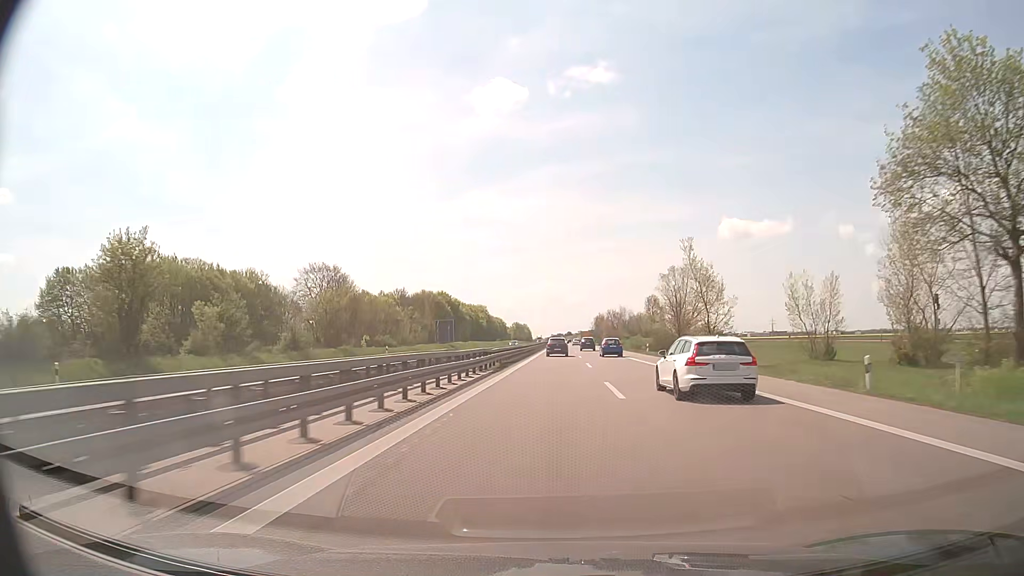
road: trunk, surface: asphalt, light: Day
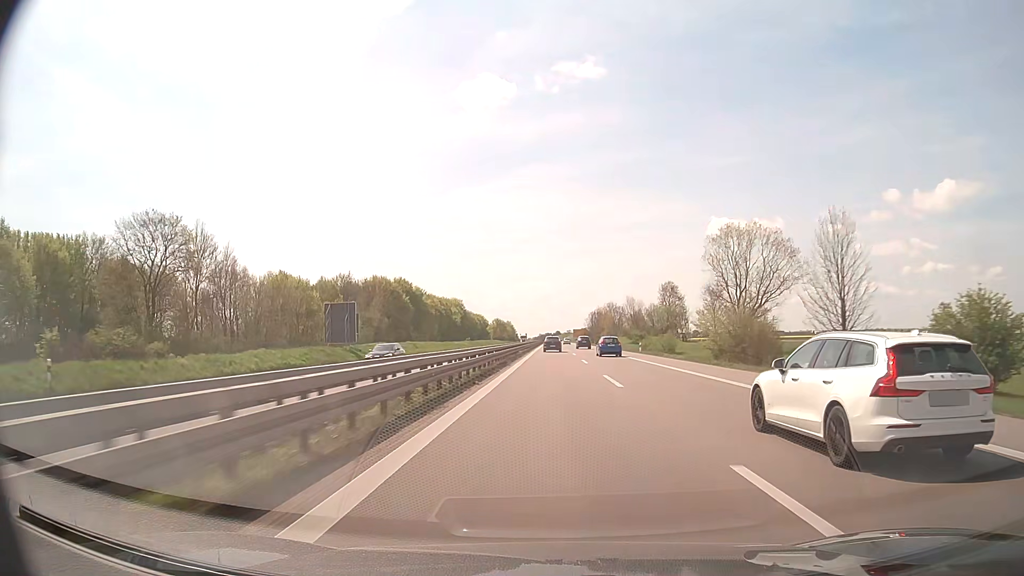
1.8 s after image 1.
(+0.6, +50.8) m; +1°
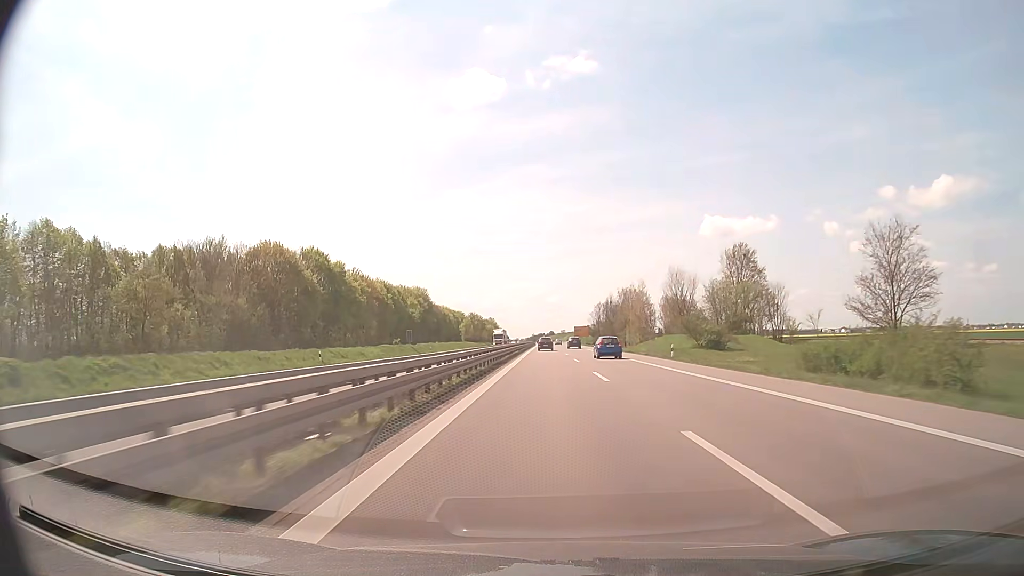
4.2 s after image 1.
(+0.2, +69.6) m; +1°
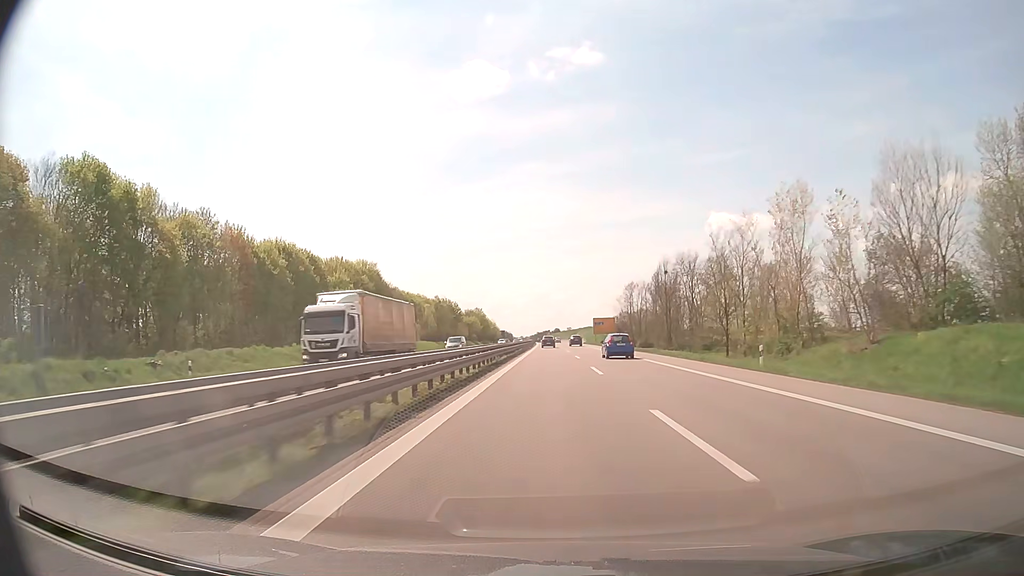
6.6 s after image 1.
(-0.2, +69.3) m; 0°
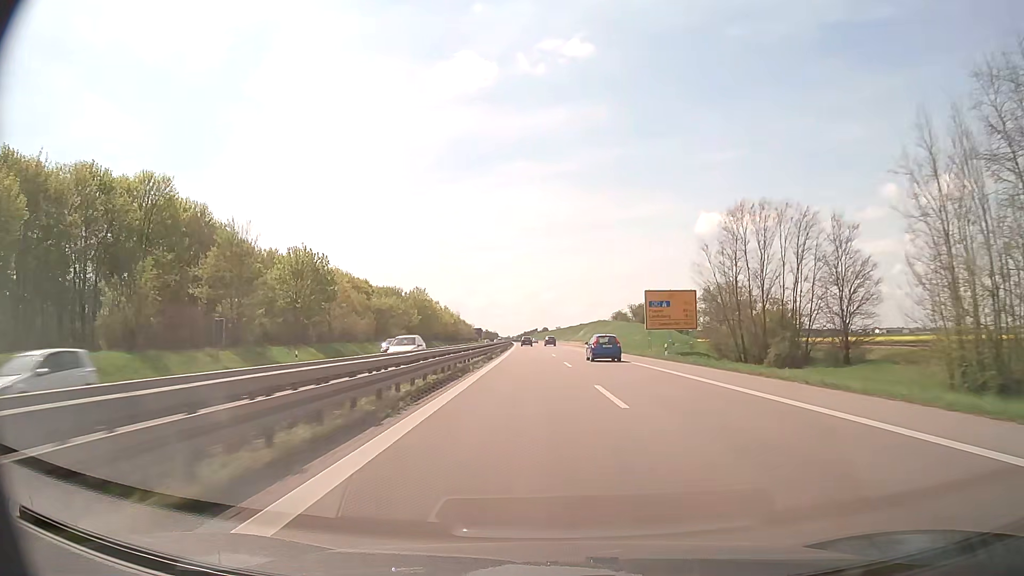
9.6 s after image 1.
(+0.2, +83.1) m; +1°
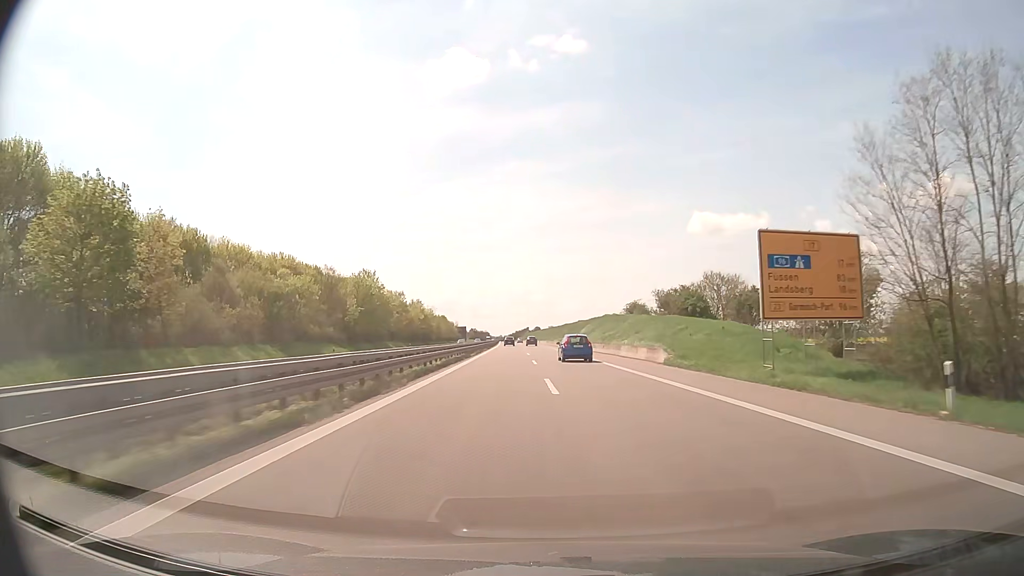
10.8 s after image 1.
(+0.2, +32.7) m; +1°
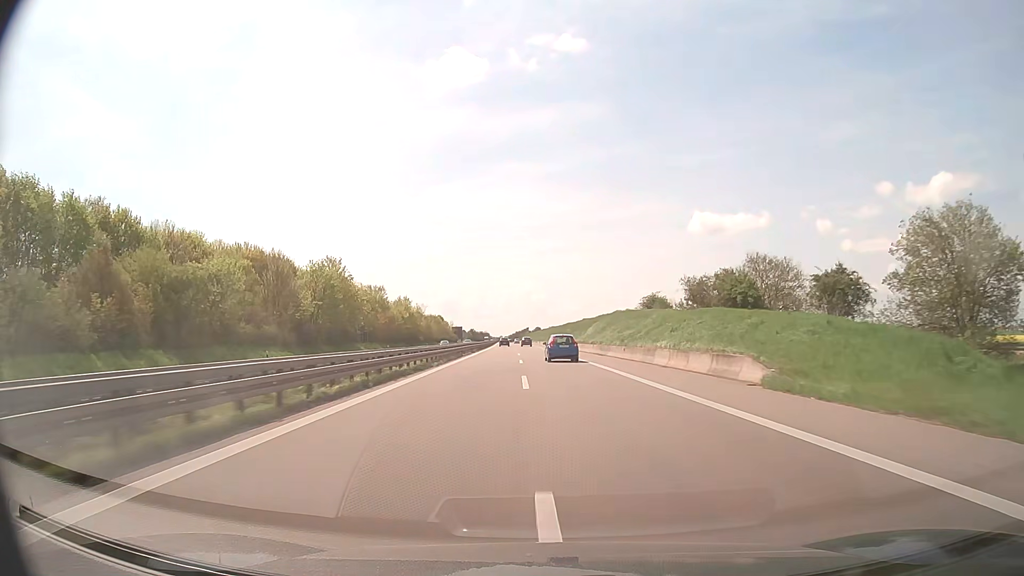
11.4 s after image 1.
(0.0, +16.3) m; 0°
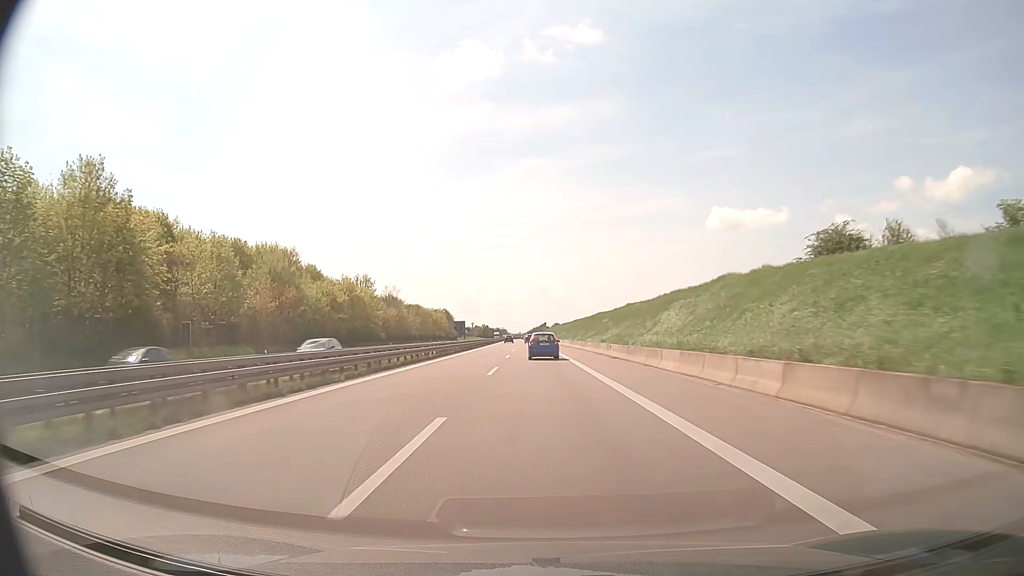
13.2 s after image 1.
(-0.5, +49.0) m; -2°
(0, +10) (0, +20) (0, +30) (-1, +40) (-1, +50) (-1, +60) (-2, +70) (-2, +80) (-2, +90) (-3, +100) m
